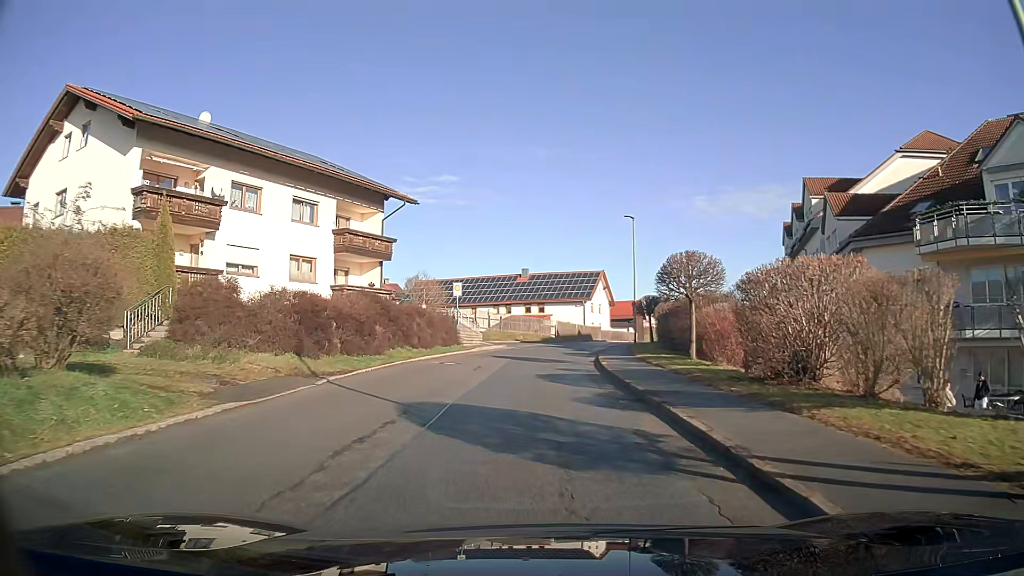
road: tertiary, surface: asphalt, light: Day
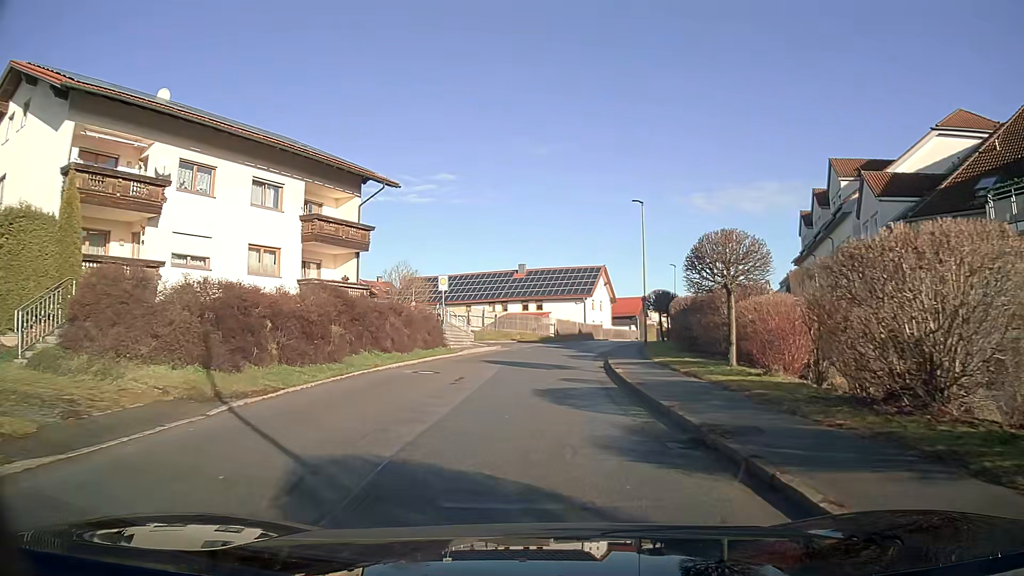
(0.0, +4.6) m; 0°
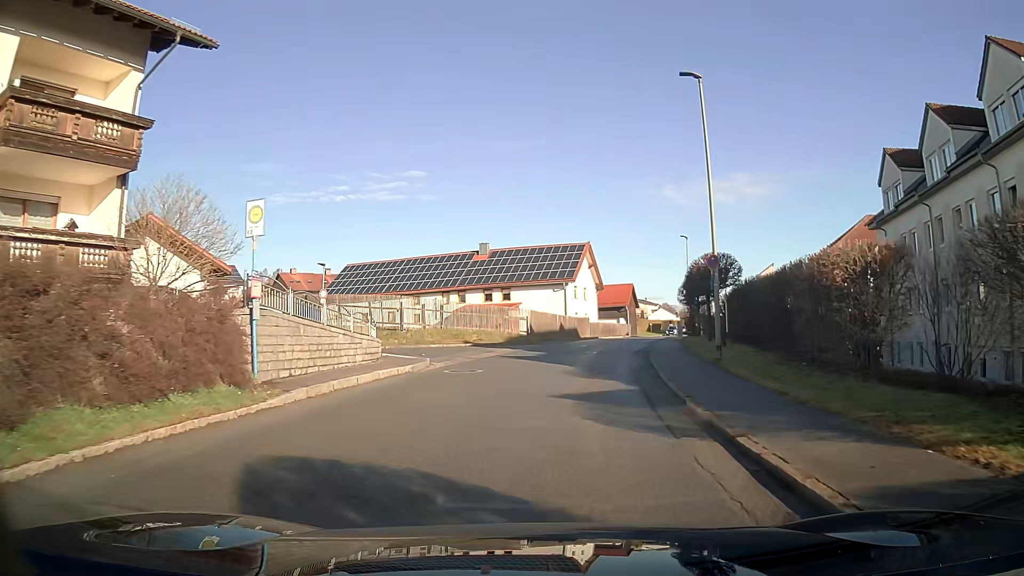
(+0.3, +18.8) m; +3°
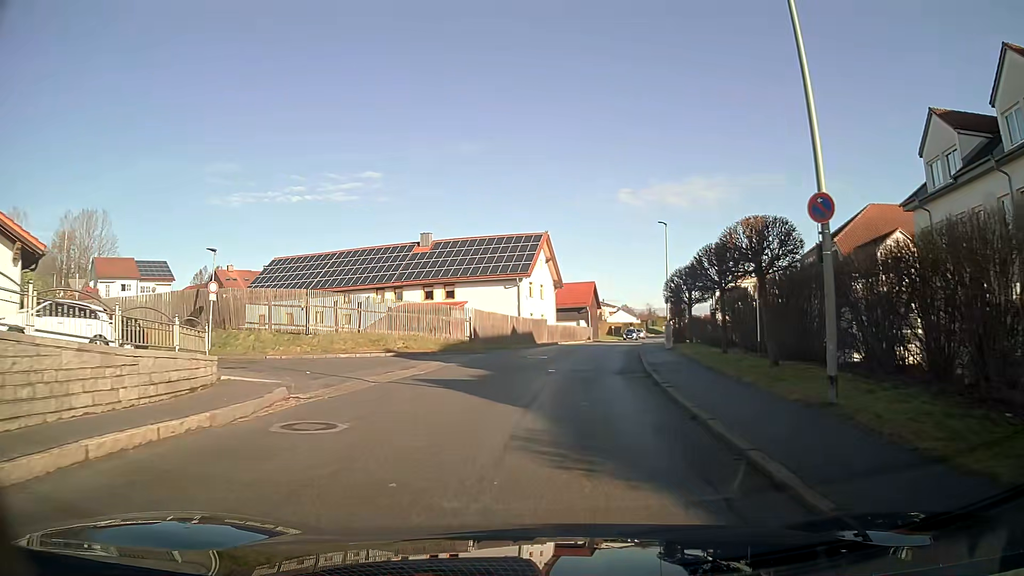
(+0.3, +9.4) m; +4°
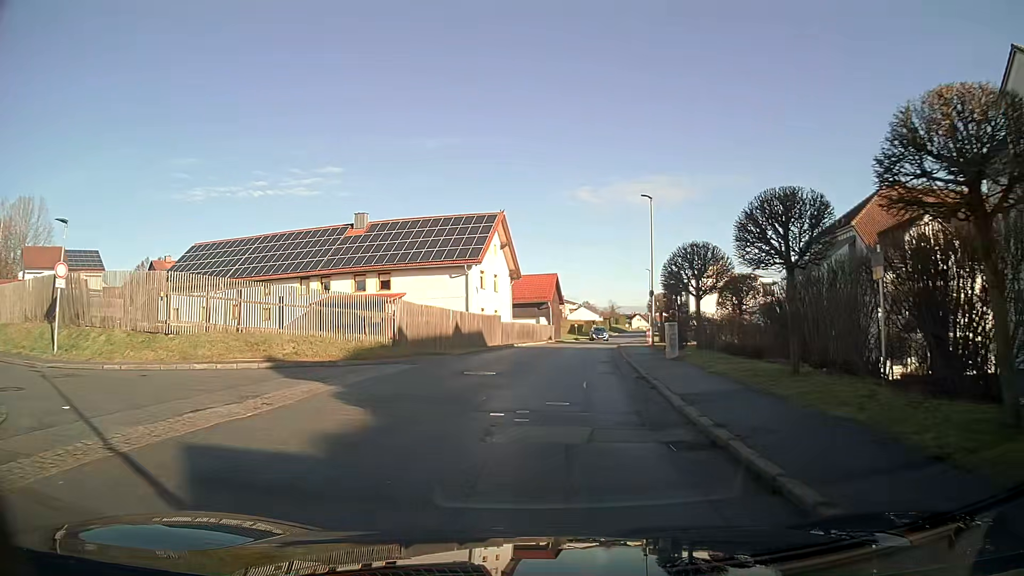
(+0.3, +9.4) m; +3°
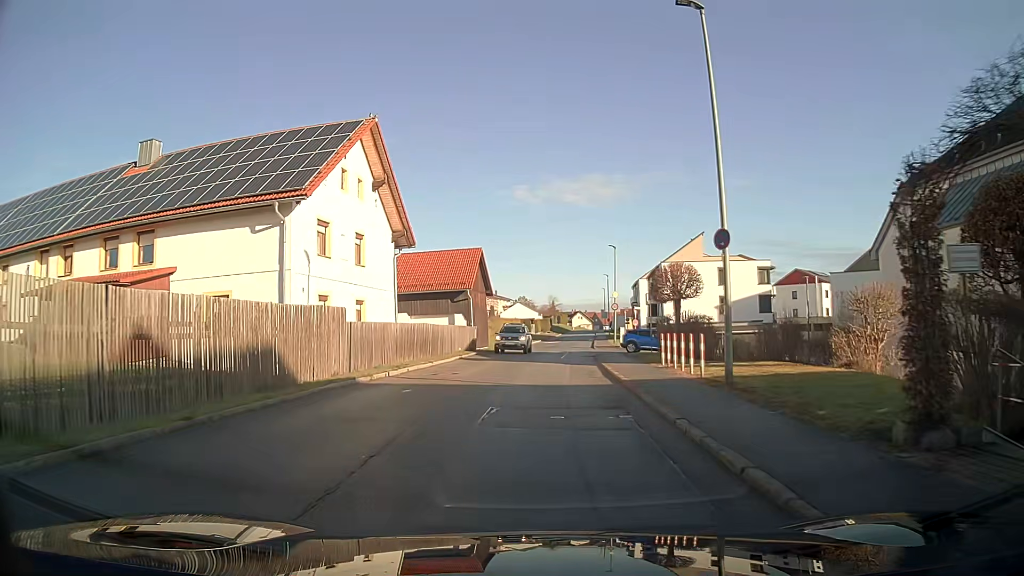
(+1.2, +23.4) m; +5°
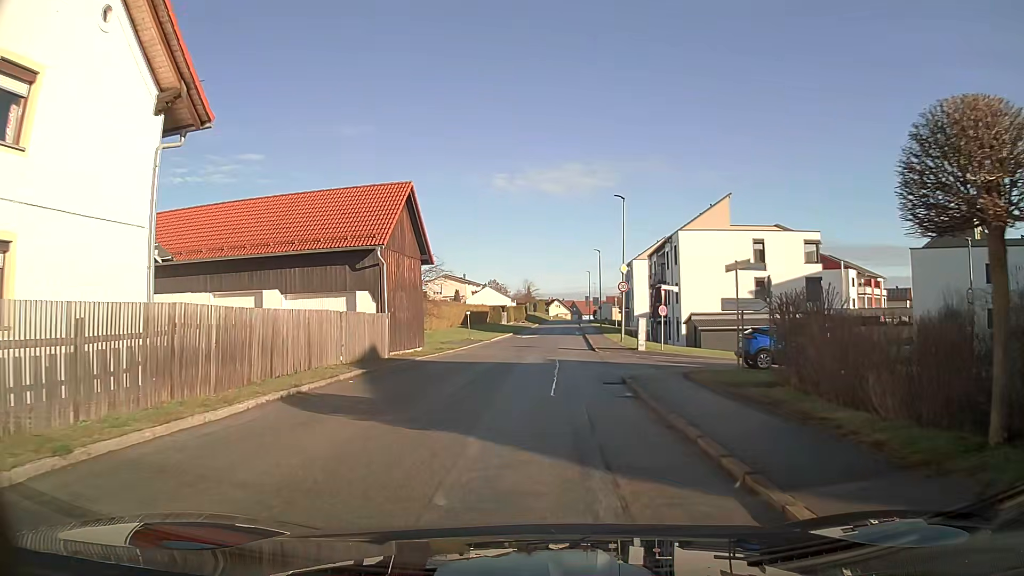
(+0.3, +18.9) m; +2°
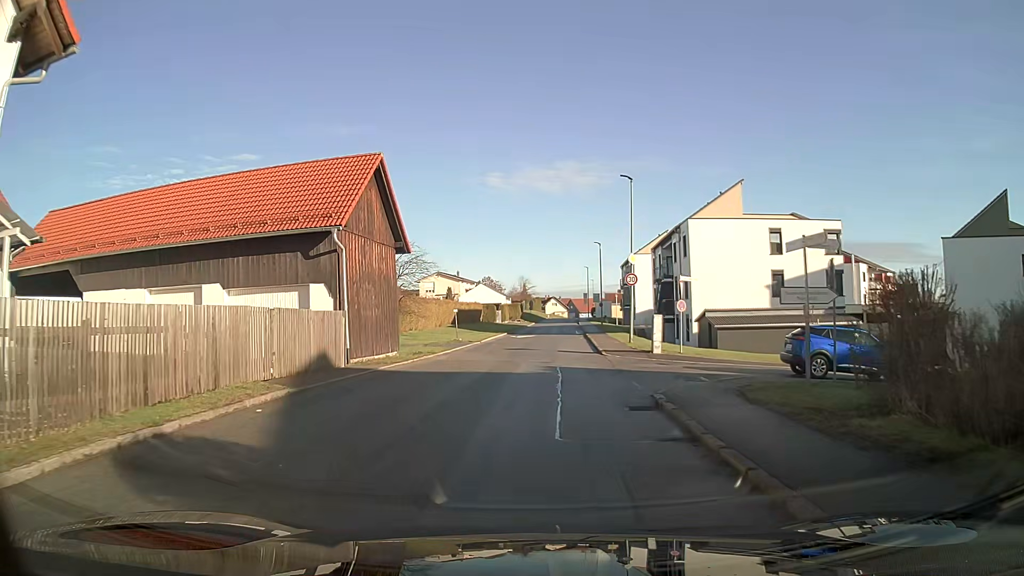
(0.0, +4.8) m; 0°
(0, +10) (0, +20) (+1, +30) (+1, +40) (+2, +50) (+2, +60) (+3, +70) (+3, +80) (+4, +90) (+4, +100) m
